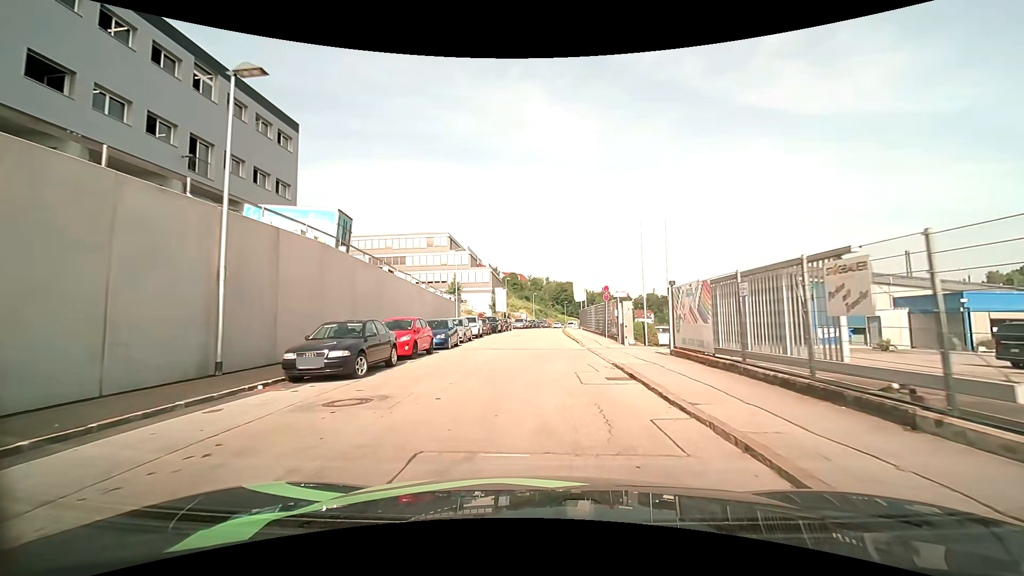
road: residential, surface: asphalt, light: Day
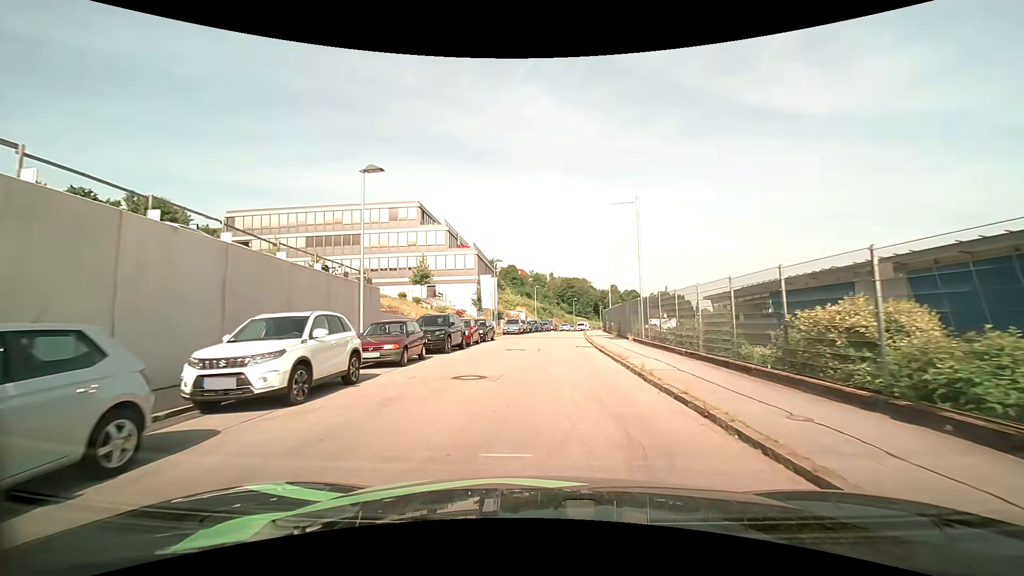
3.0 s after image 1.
(-0.1, +26.4) m; 0°
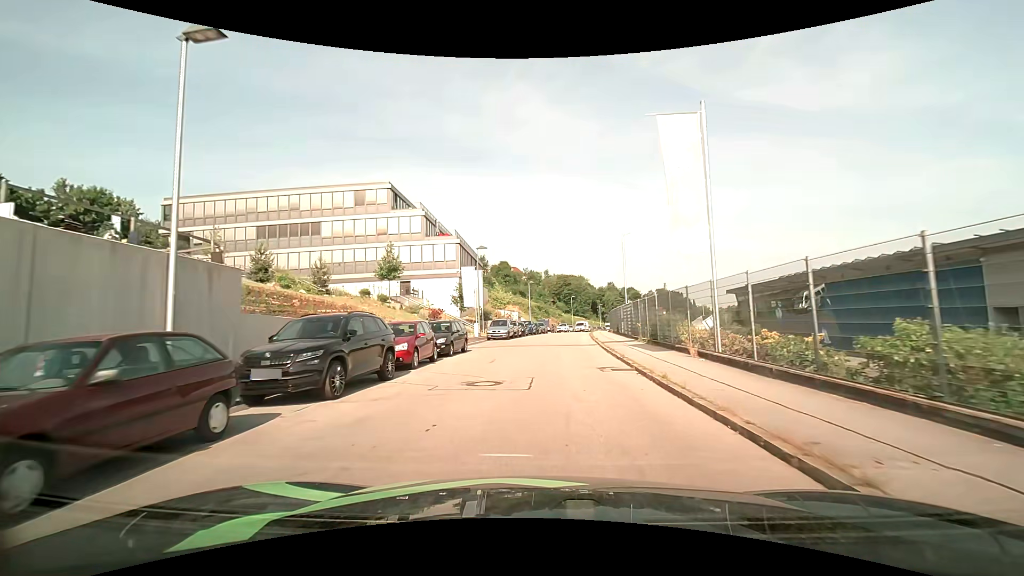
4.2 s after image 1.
(+0.1, +11.0) m; +1°
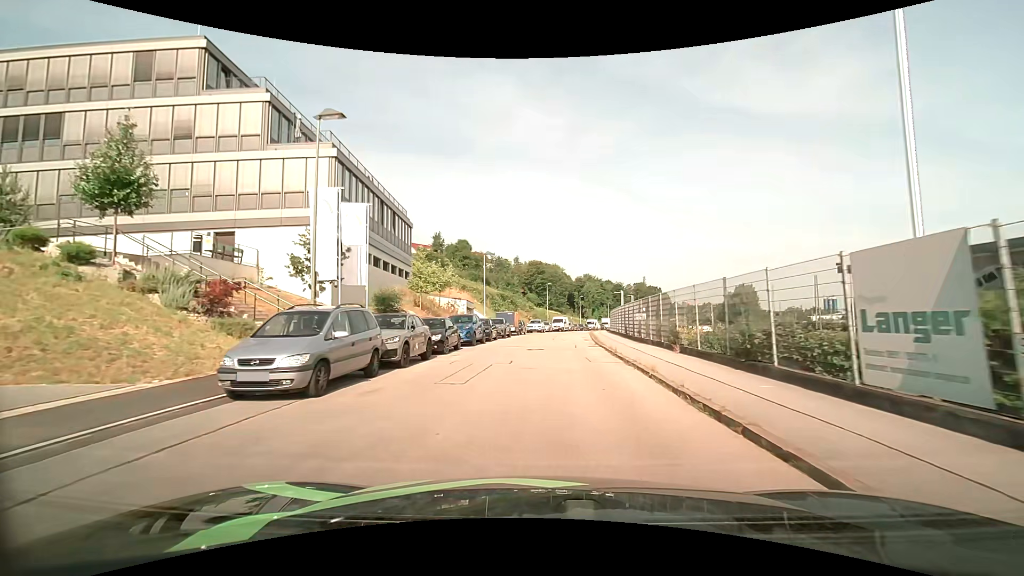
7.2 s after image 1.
(+0.9, +29.2) m; +3°
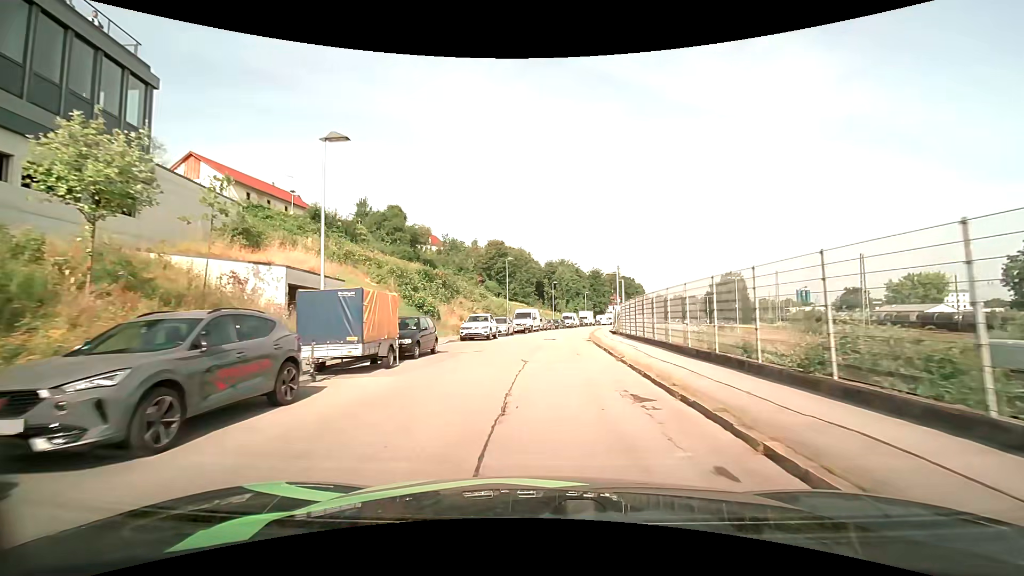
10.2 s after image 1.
(+1.1, +30.6) m; +4°
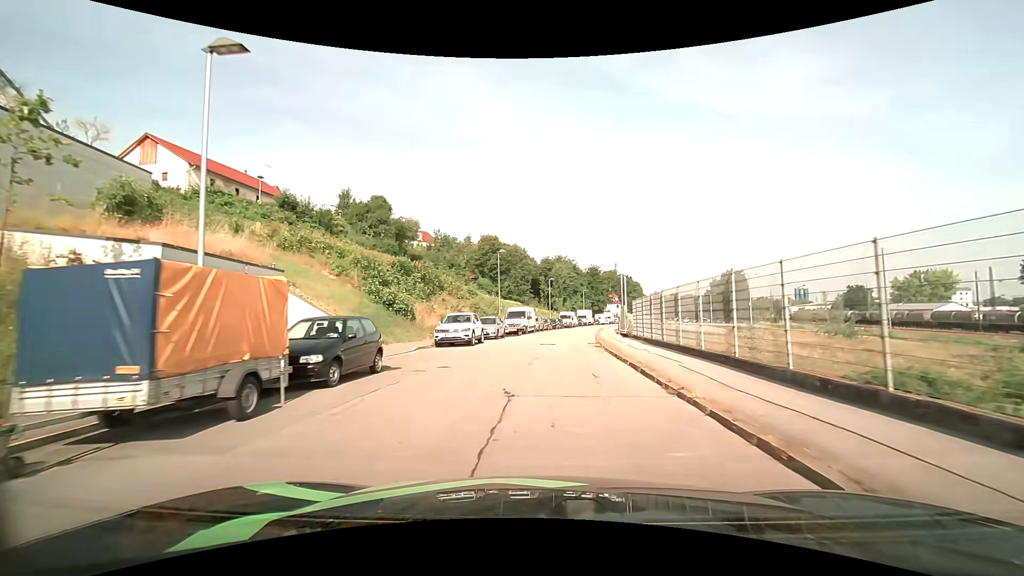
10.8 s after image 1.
(0.0, +6.2) m; 0°
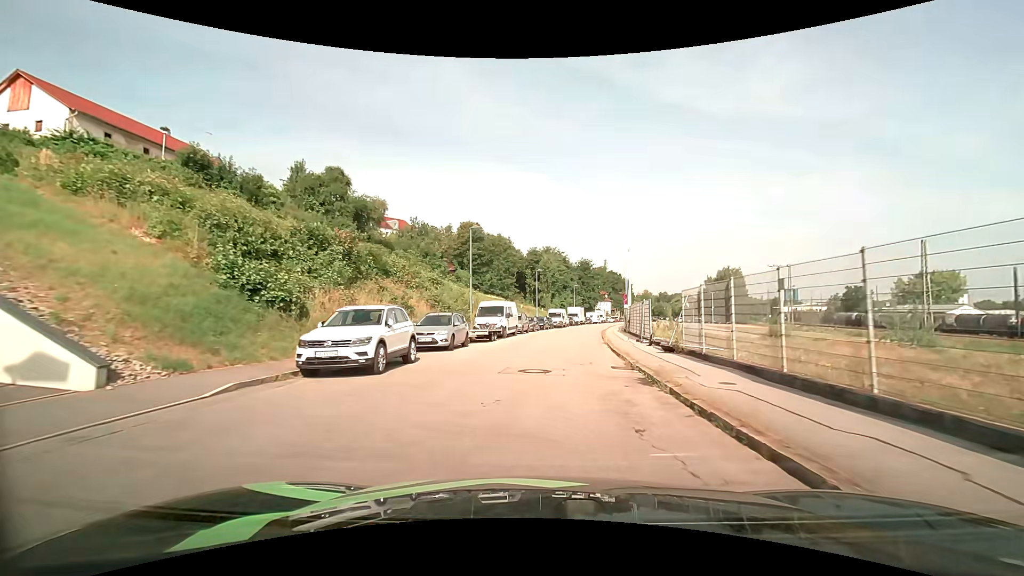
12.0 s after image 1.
(+0.2, +12.4) m; +2°
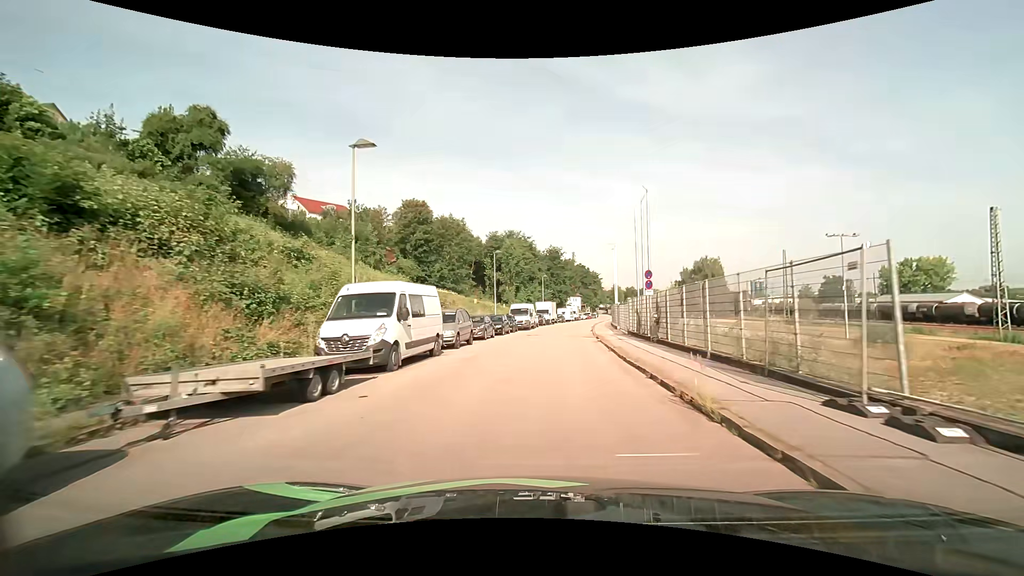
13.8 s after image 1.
(+0.5, +18.7) m; +3°
(0, +10) (+1, +20) (+2, +30) (+3, +40) (+4, +50) (+5, +60) (+6, +70) (+8, +80) (+10, +89) (+12, +99) m
